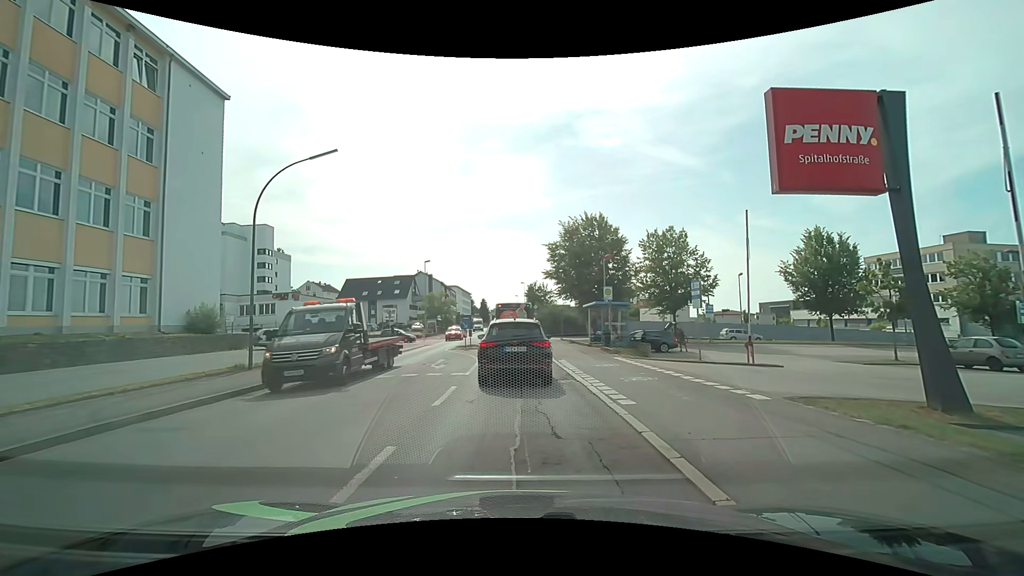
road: tertiary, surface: asphalt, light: Day
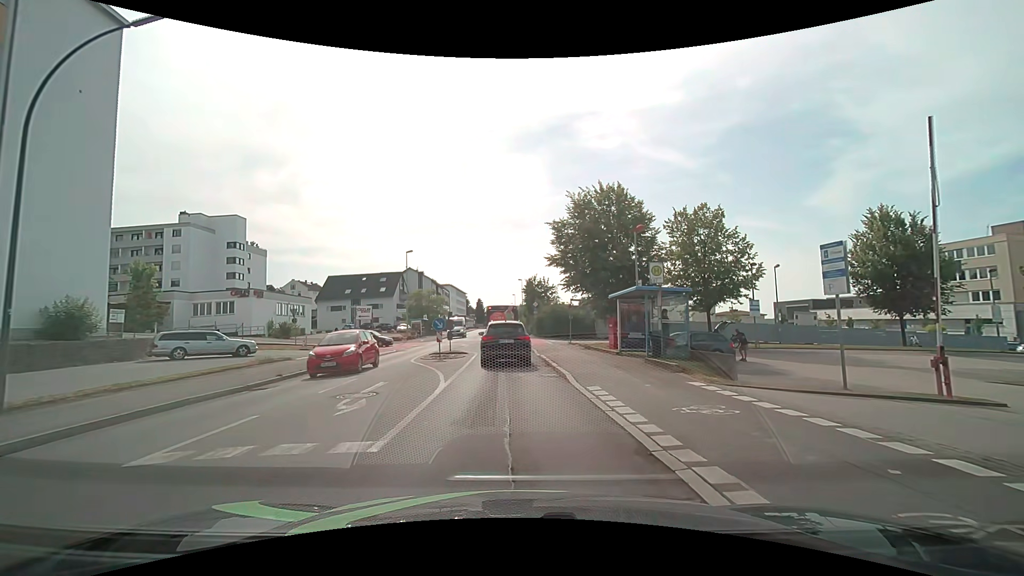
(0.0, +9.8) m; 0°
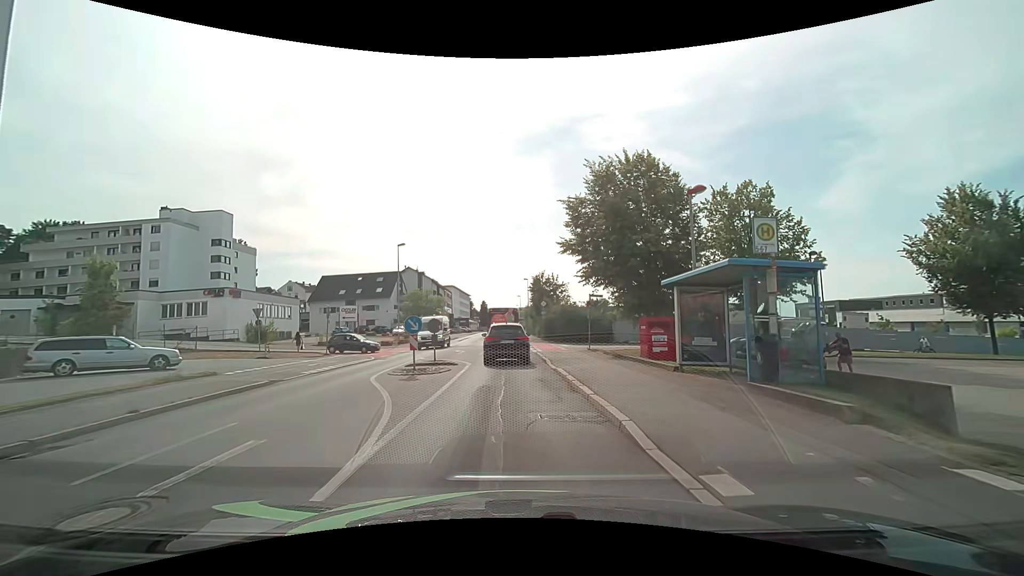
(0.0, +6.8) m; -1°
(0, +10) (0, +20) (0, +30) (-1, +40) (-1, +50) (-1, +60) (-1, +70) (-2, +80) (-2, +90) (-2, +100) m
